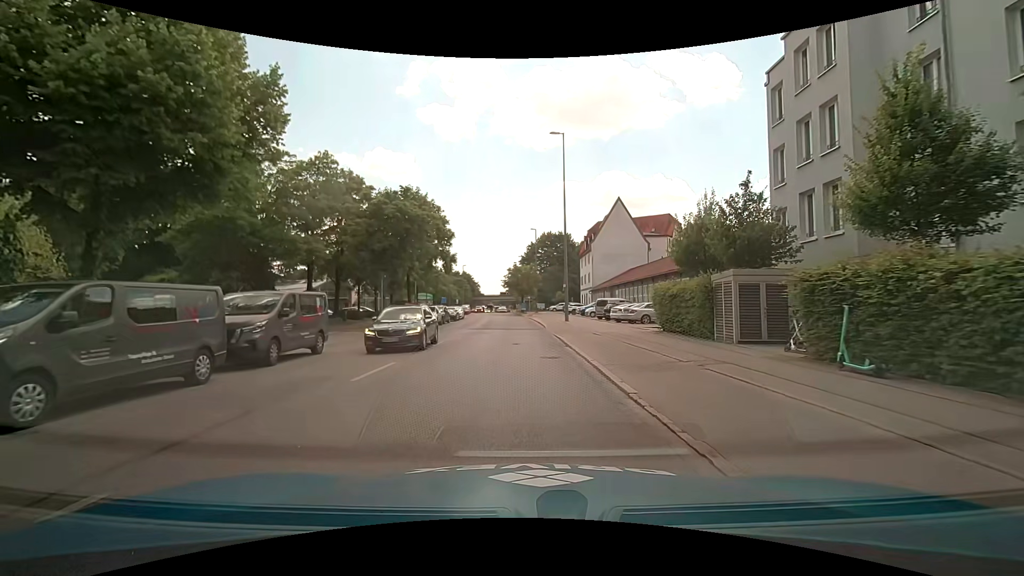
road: secondary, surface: asphalt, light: Day
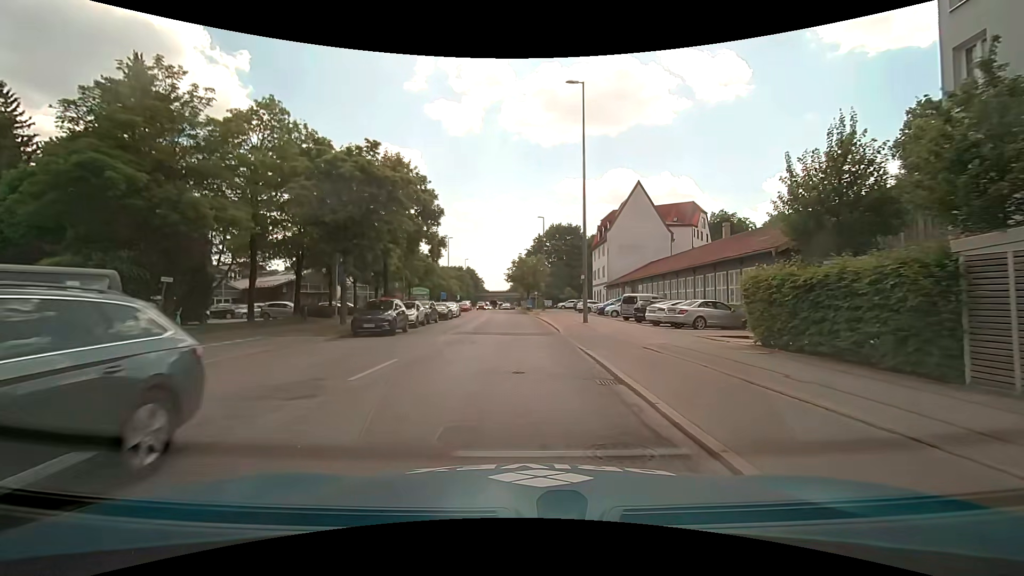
(-0.2, +8.9) m; -1°
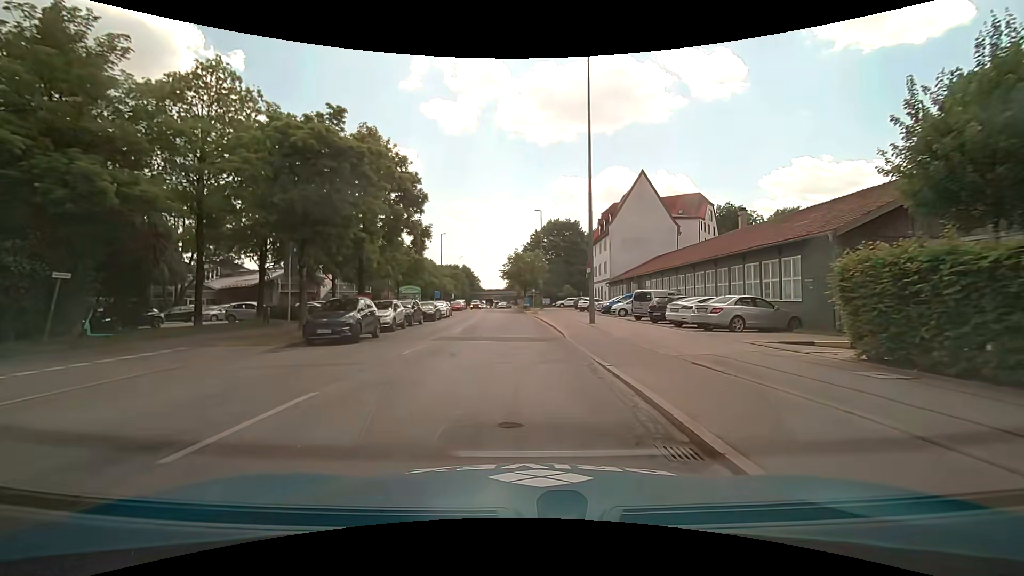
(0.0, +4.5) m; -1°
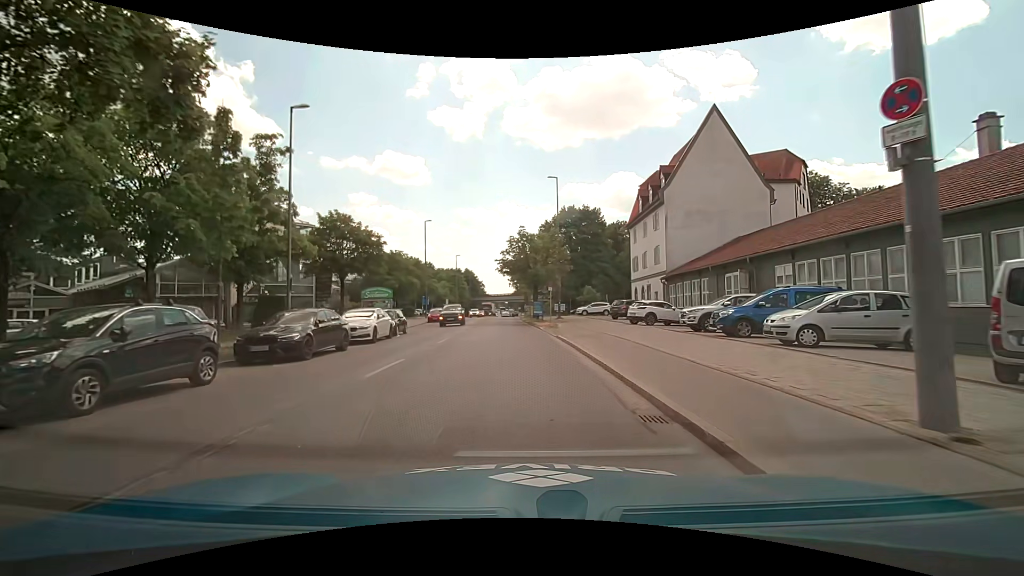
(+0.3, +22.4) m; 0°
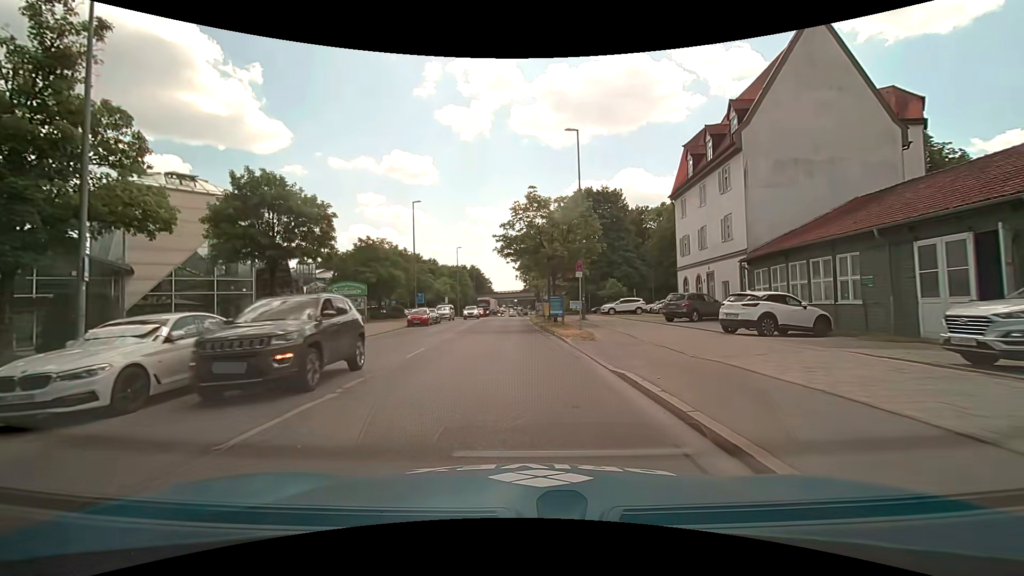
(-0.1, +13.3) m; -1°
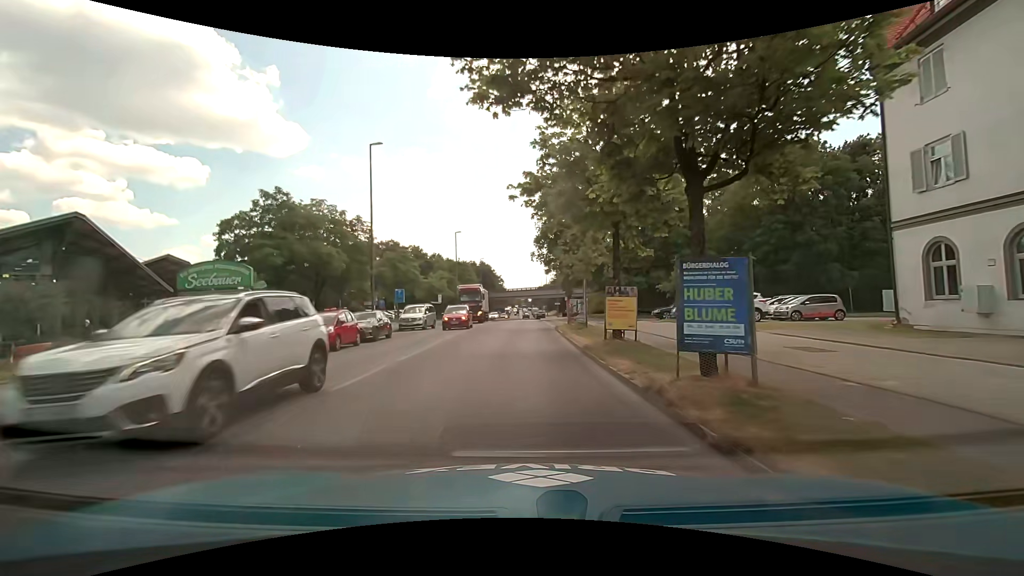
(-0.3, +22.4) m; -1°
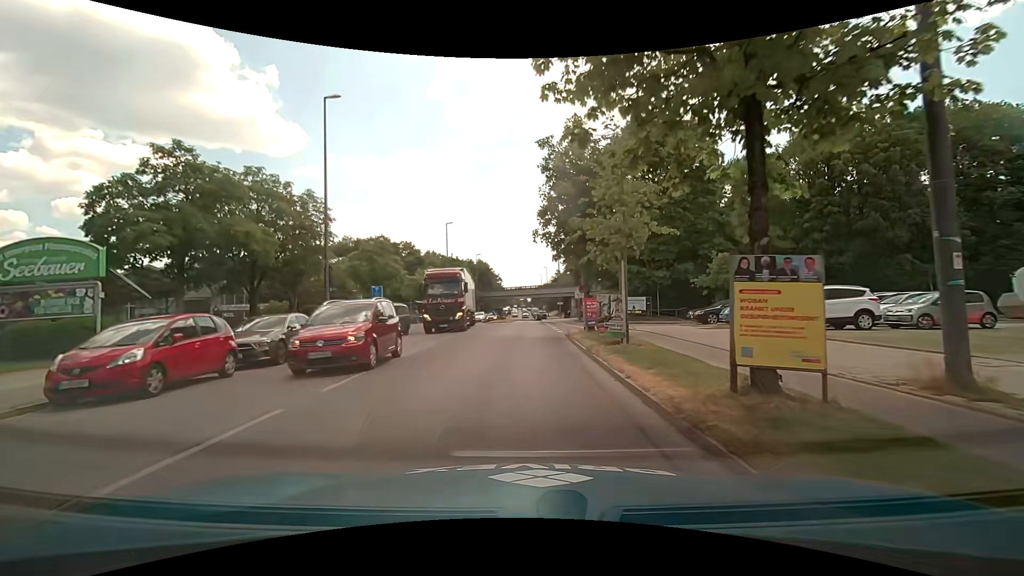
(0.0, +9.0) m; 0°
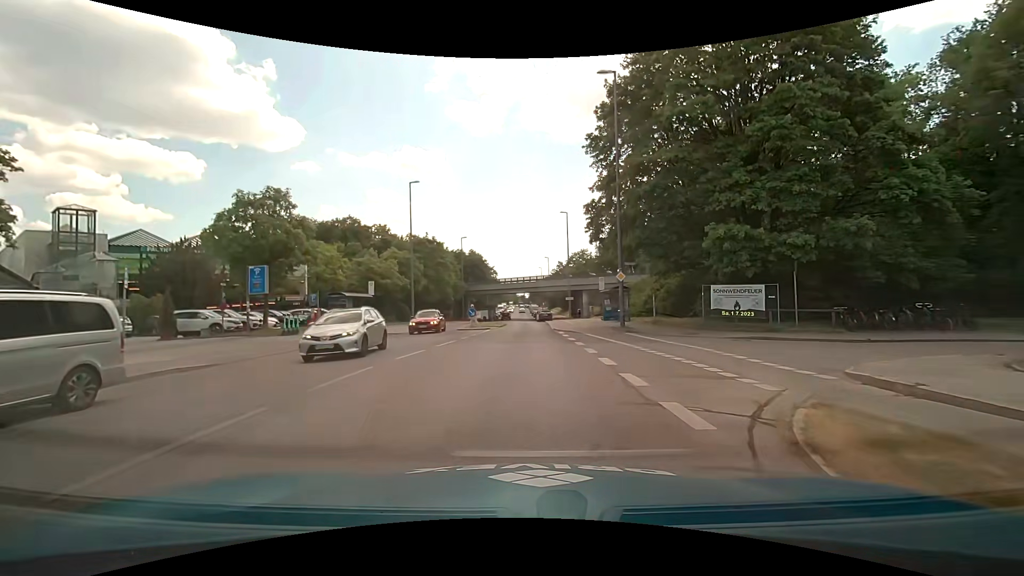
(-0.1, +22.5) m; -1°
(0, +10) (0, +20) (0, +30) (+1, +40) (+1, +50) (+1, +60) (+1, +70) (+1, +80) (+1, +90) (0, +100) m
